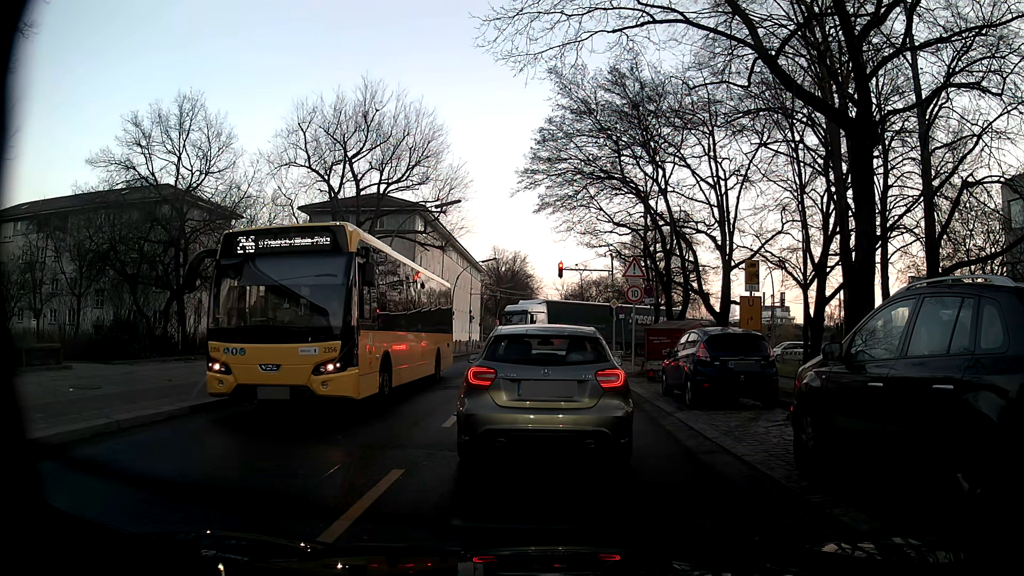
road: residential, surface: asphalt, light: Day
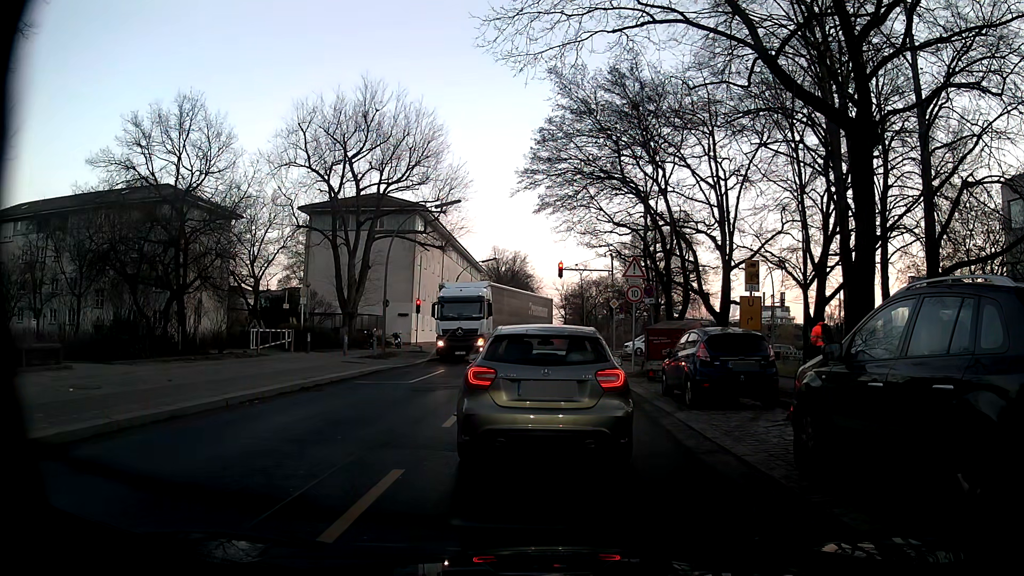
(0.0, 0.0) m; 0°
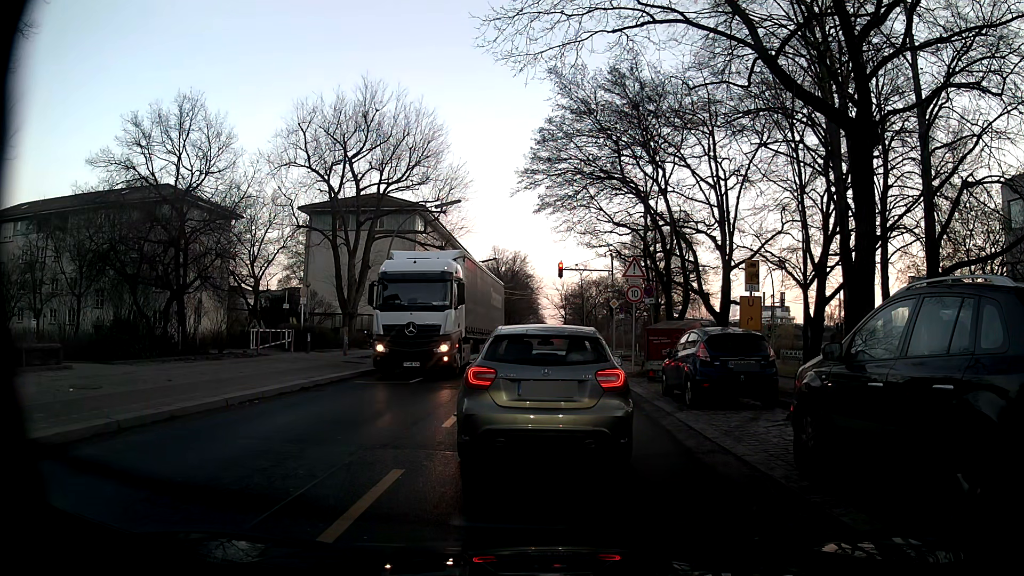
(0.0, 0.0) m; 0°
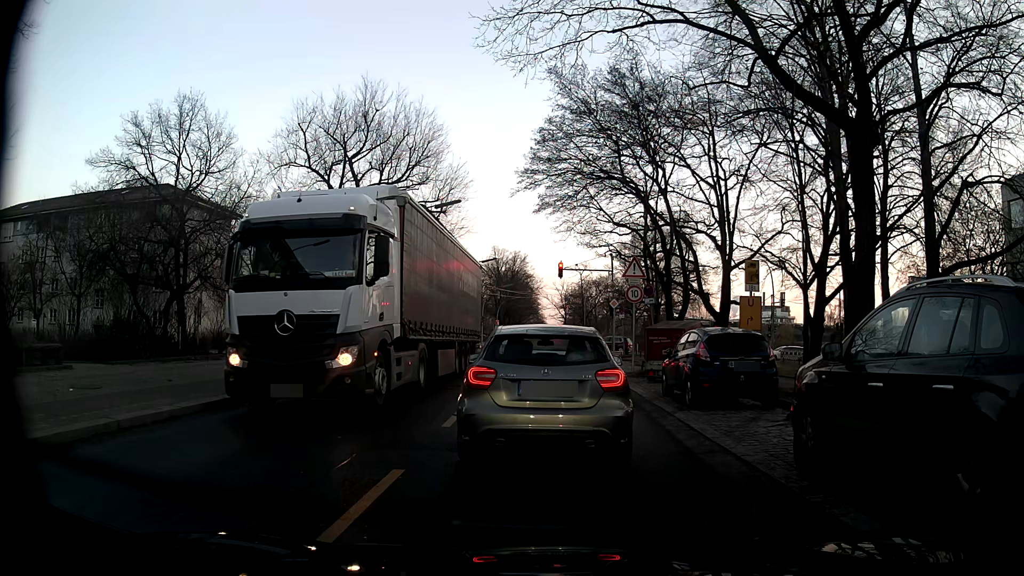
(0.0, 0.0) m; 0°
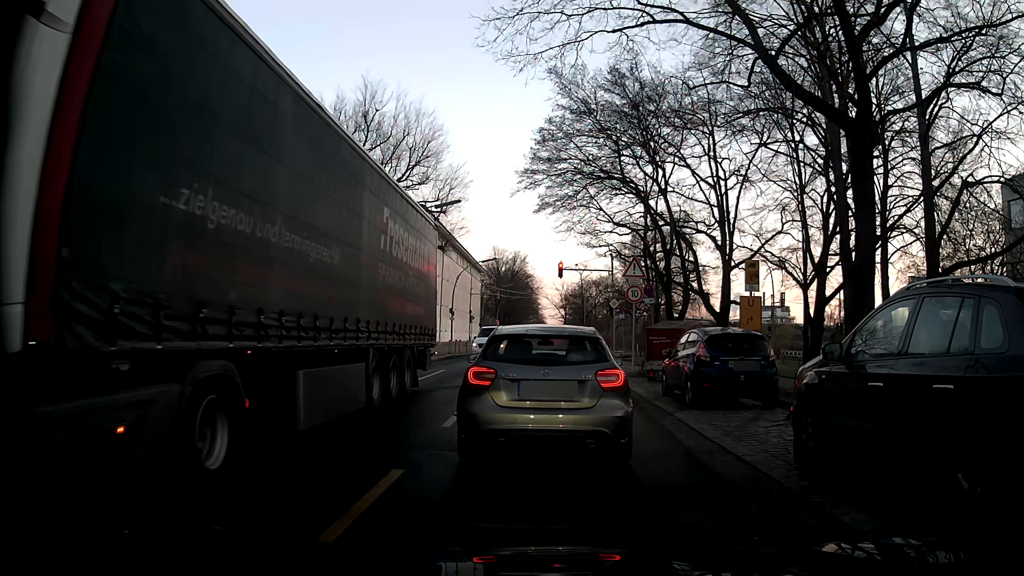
(0.0, 0.0) m; 0°
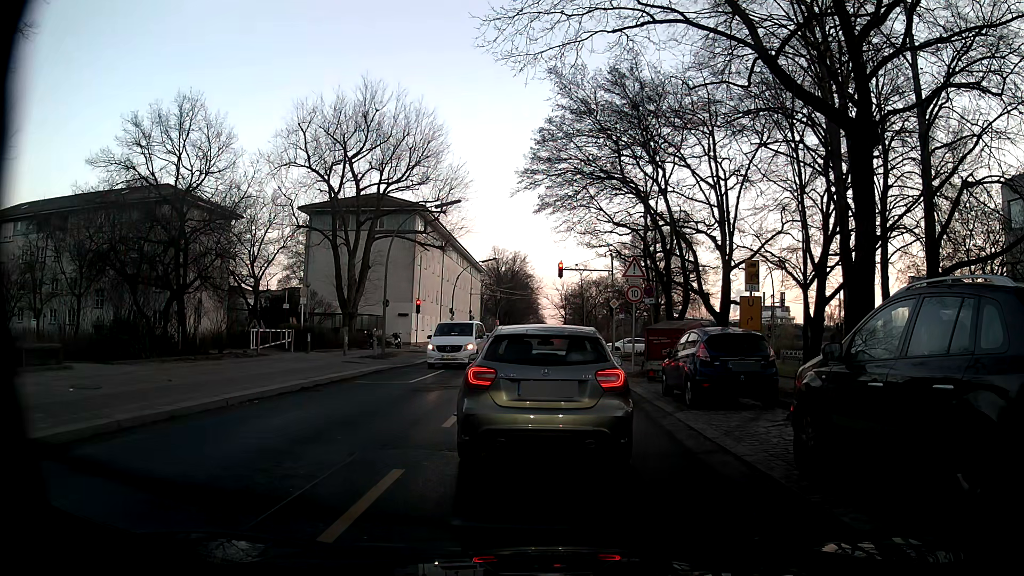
(0.0, 0.0) m; 0°
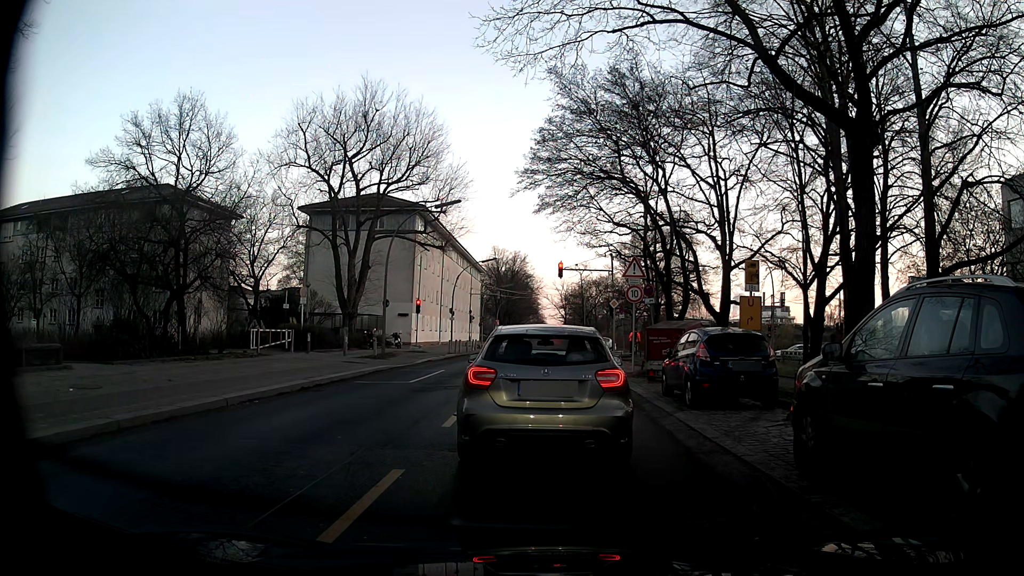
(0.0, 0.0) m; 0°
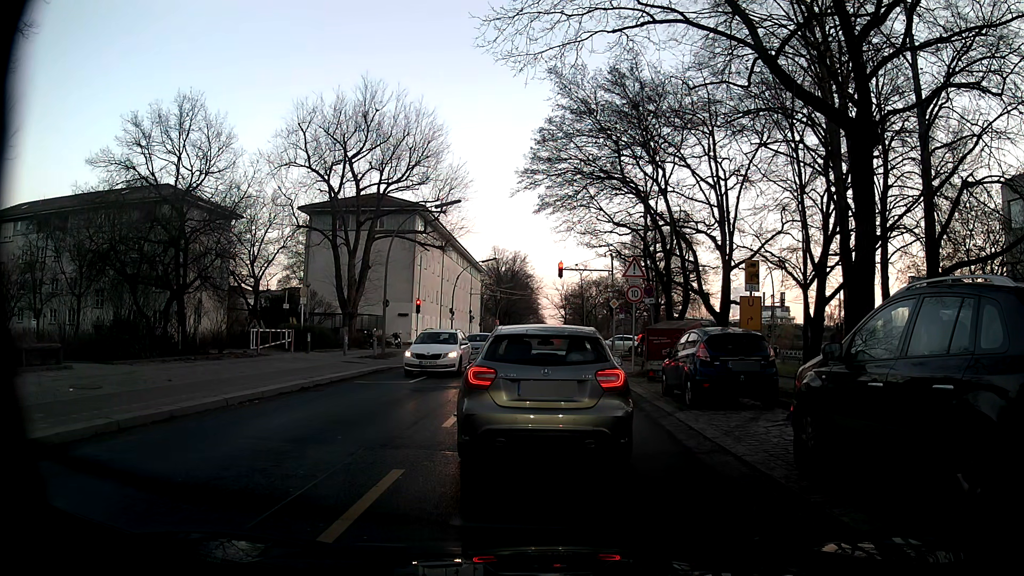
(0.0, 0.0) m; 0°
